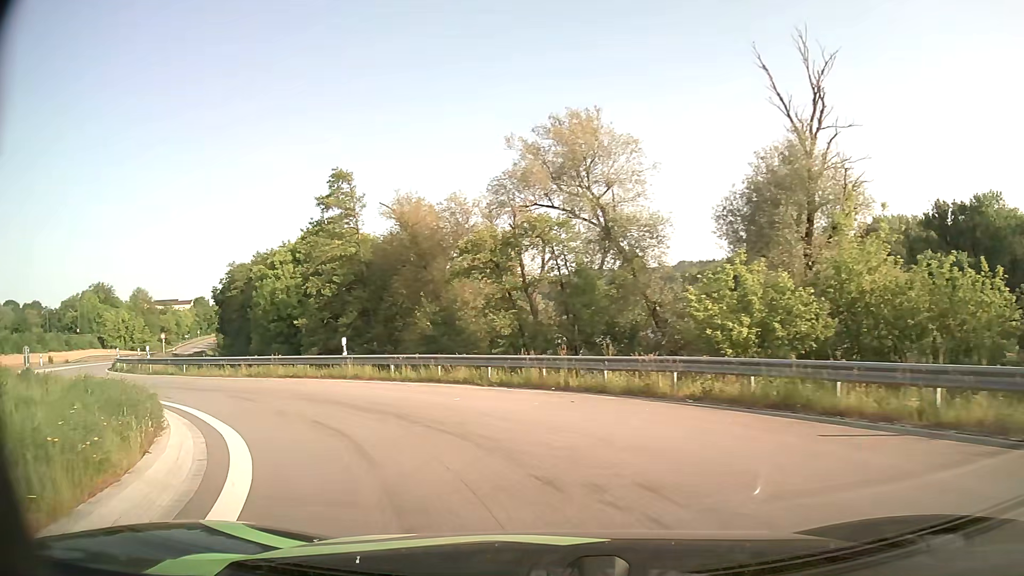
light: Day
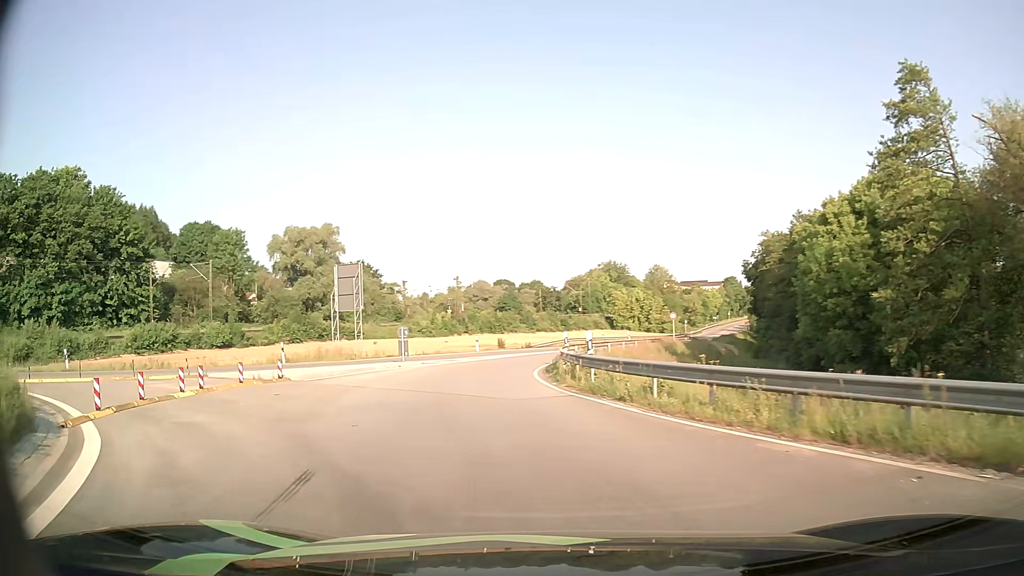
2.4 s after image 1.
(-7.0, +16.1) m; -46°
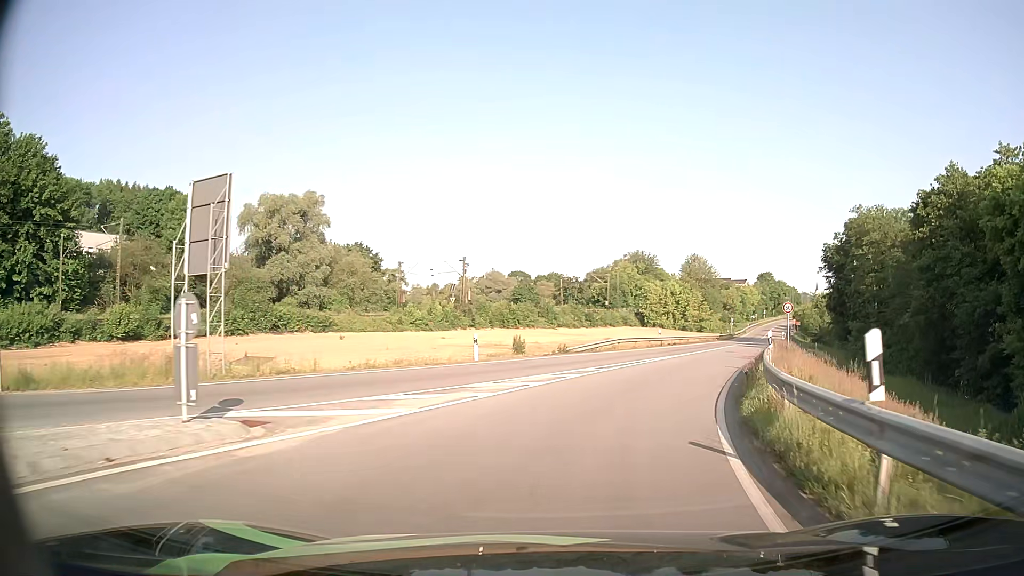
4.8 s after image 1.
(-2.0, +21.9) m; -2°
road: primary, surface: asphalt
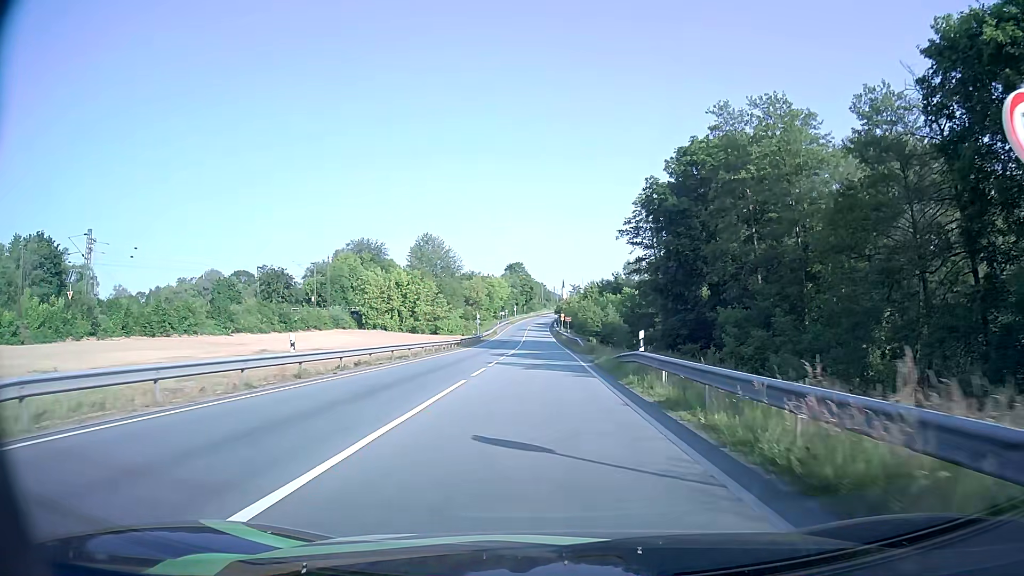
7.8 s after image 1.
(+8.6, +34.0) m; +22°
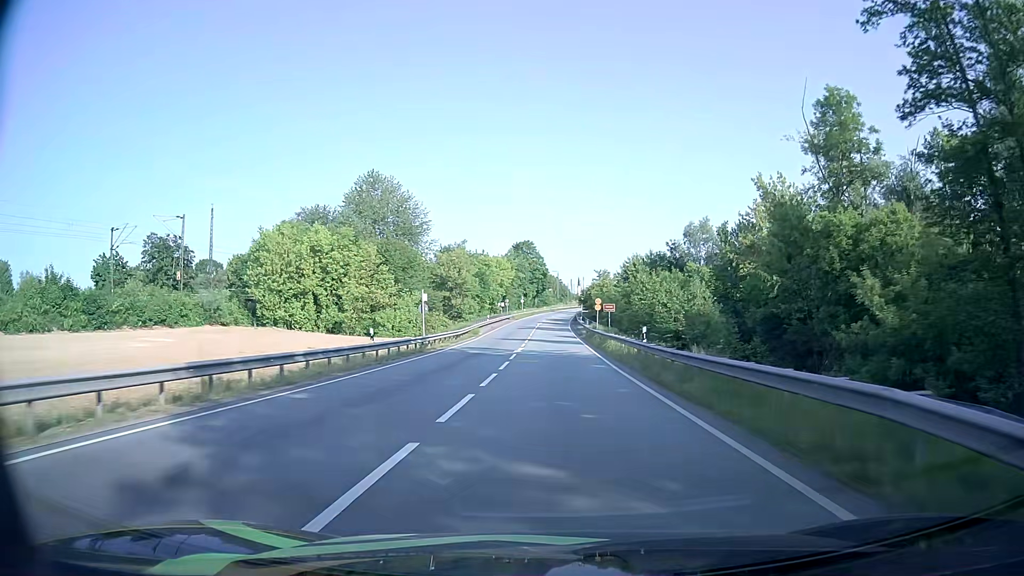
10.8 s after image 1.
(-0.7, +47.6) m; -1°
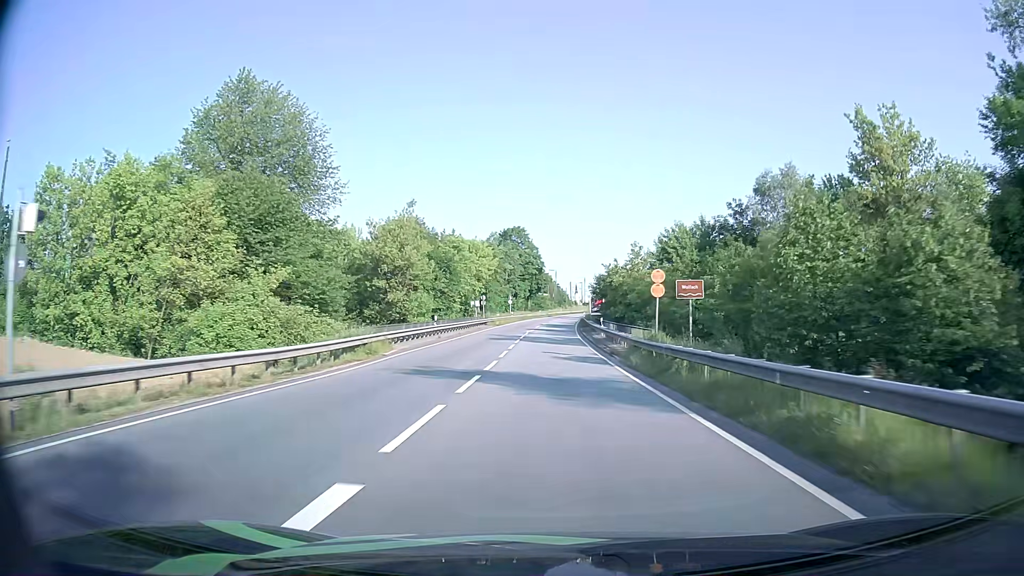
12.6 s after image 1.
(+0.1, +32.8) m; 0°
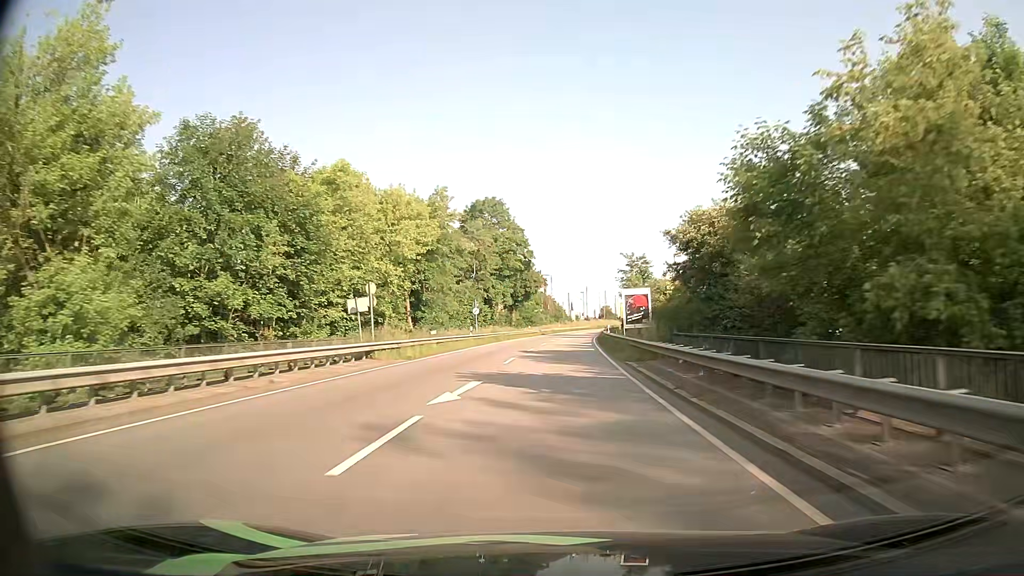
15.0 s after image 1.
(+0.2, +43.2) m; 0°
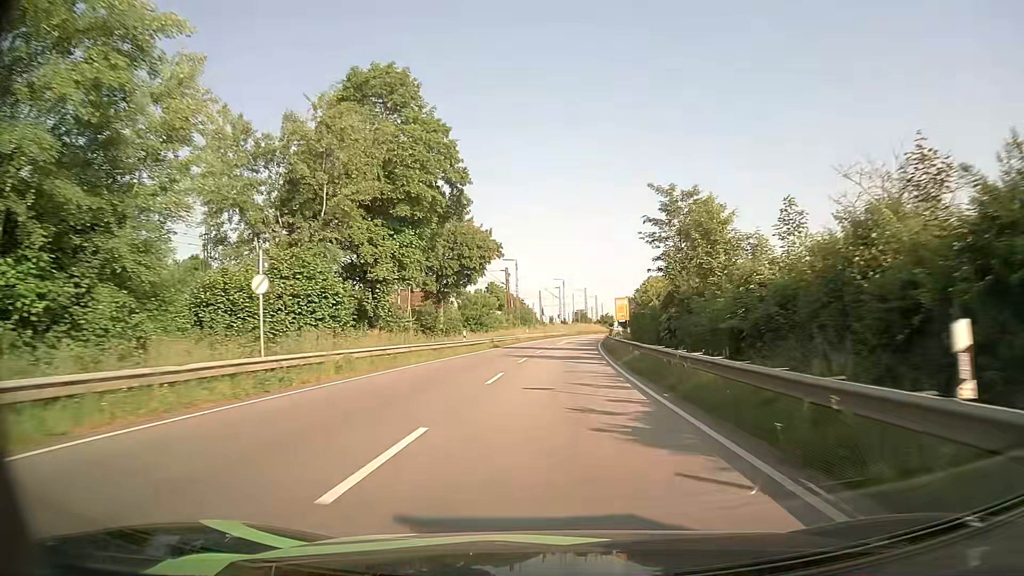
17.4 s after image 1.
(+0.8, +43.5) m; +2°
(0, +10) (0, +20) (0, +30) (+1, +40) (+1, +50) (+2, +60) (+3, +70) (+4, +80) (+5, +90) (+6, +100) m
